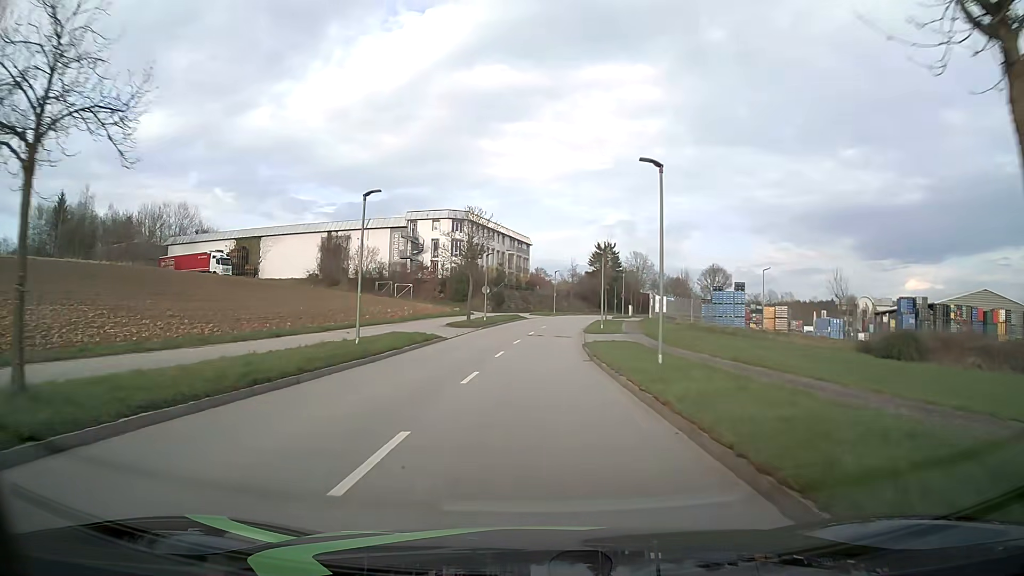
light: Day
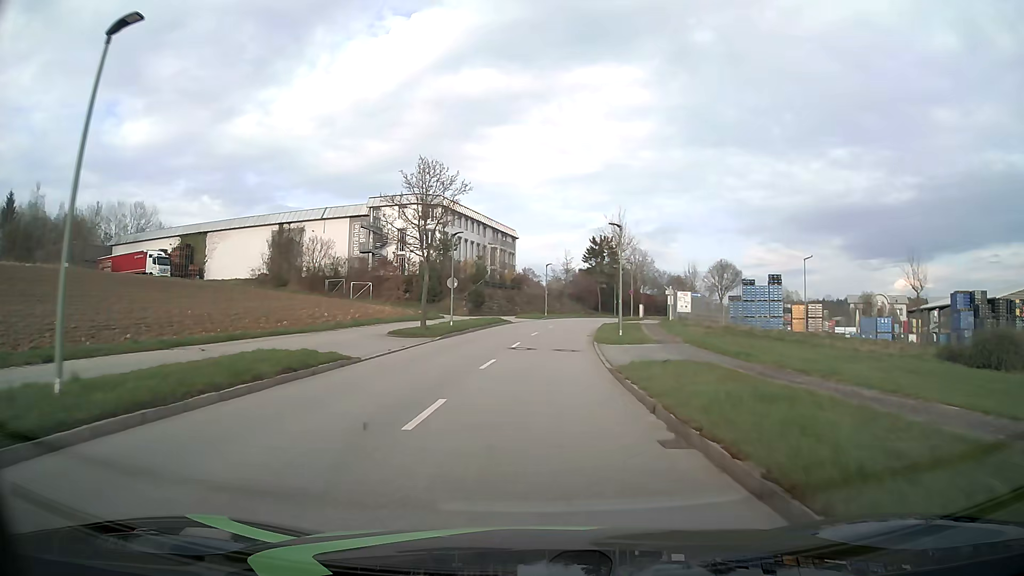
(+0.1, +15.0) m; +1°
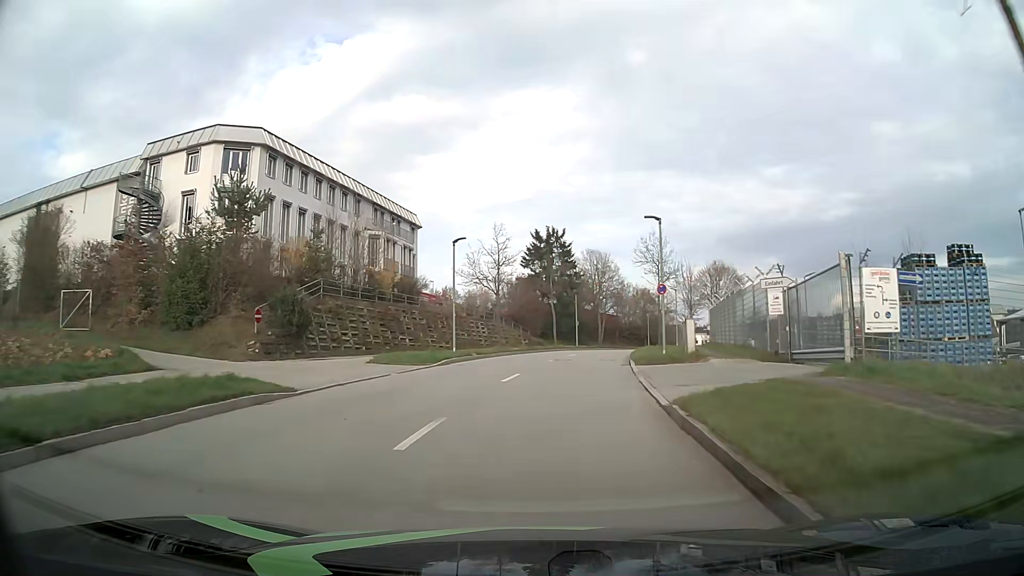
(+1.6, +37.0) m; +5°
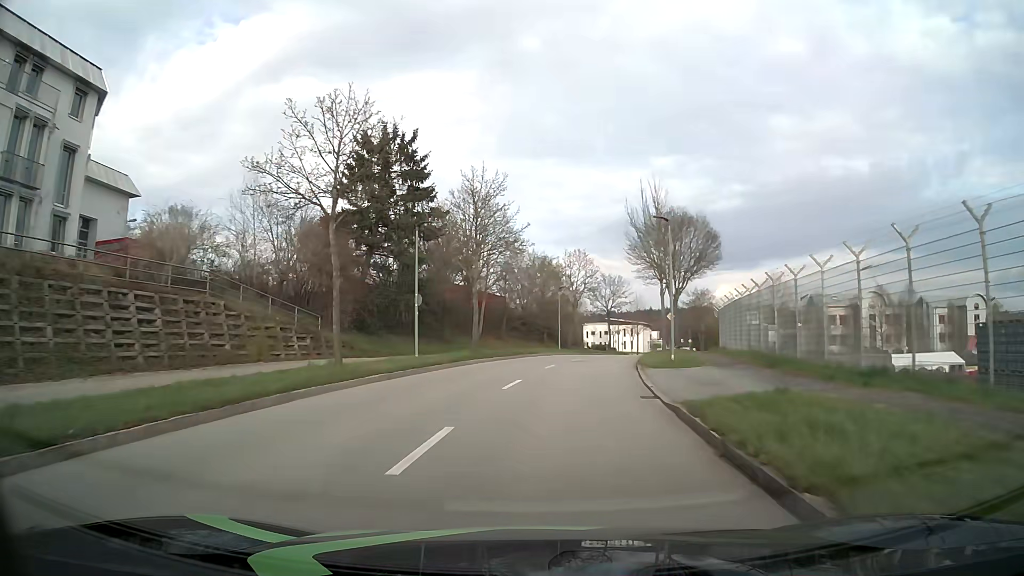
(+3.6, +36.8) m; +11°
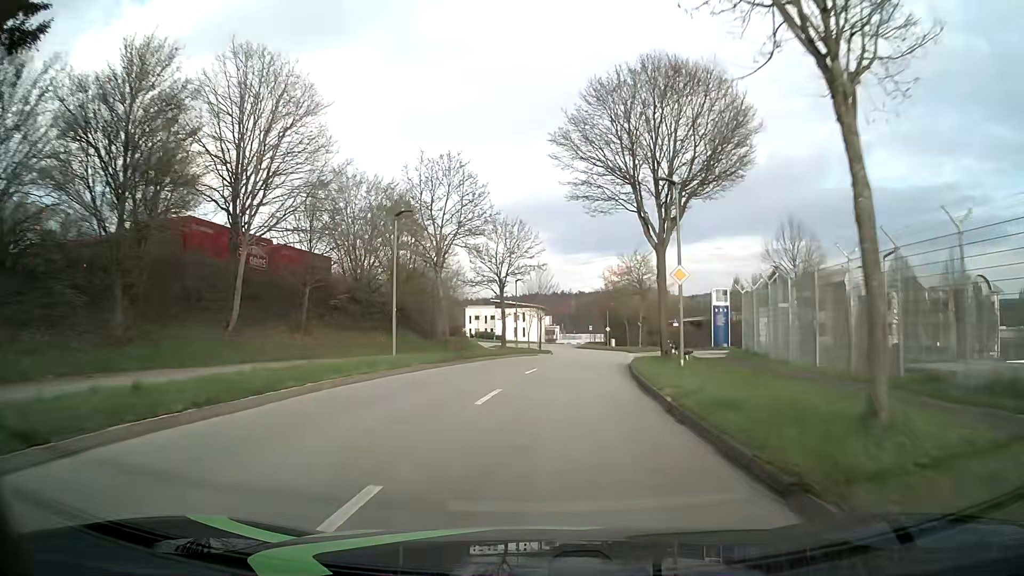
(+2.4, +30.4) m; +10°
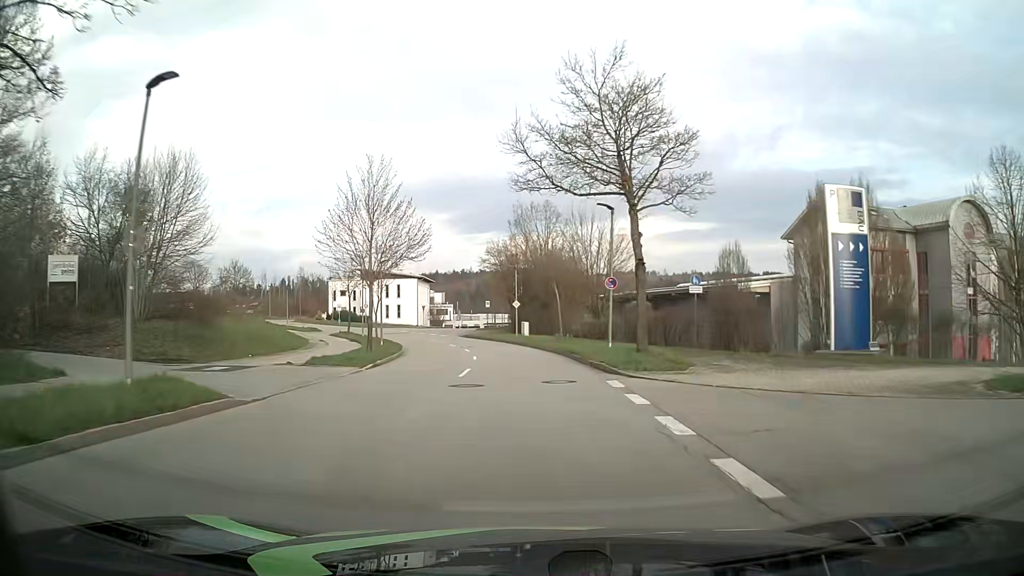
(+3.4, +38.8) m; +8°
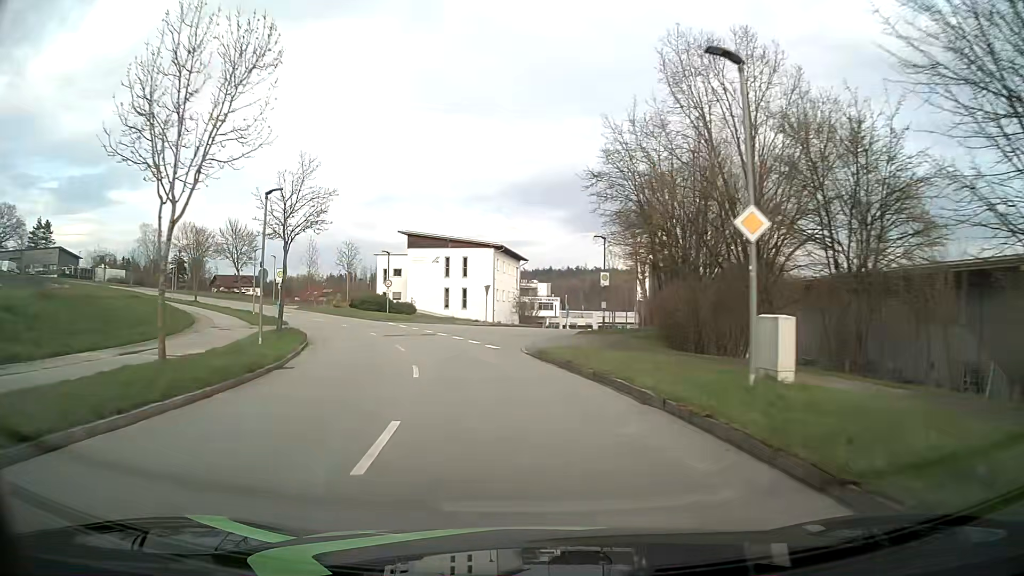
(-2.4, +39.1) m; -9°
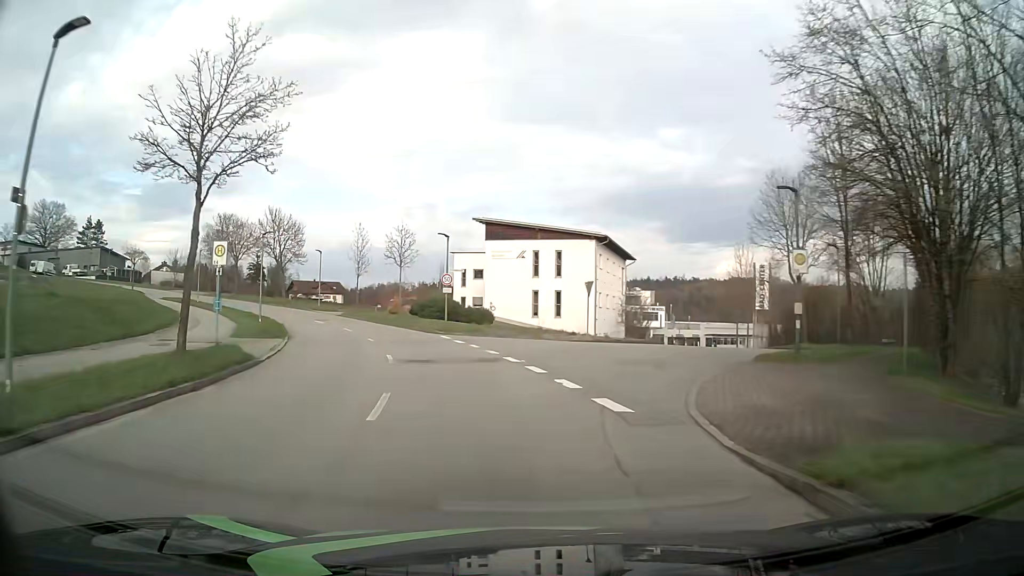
(-1.1, +15.3) m; -9°
(0, +10) (-2, +20) (-5, +29) (-9, +39) (-14, +47) (-19, +56) (-26, +63) (-33, +70) (-41, +76) (-50, +81) m
